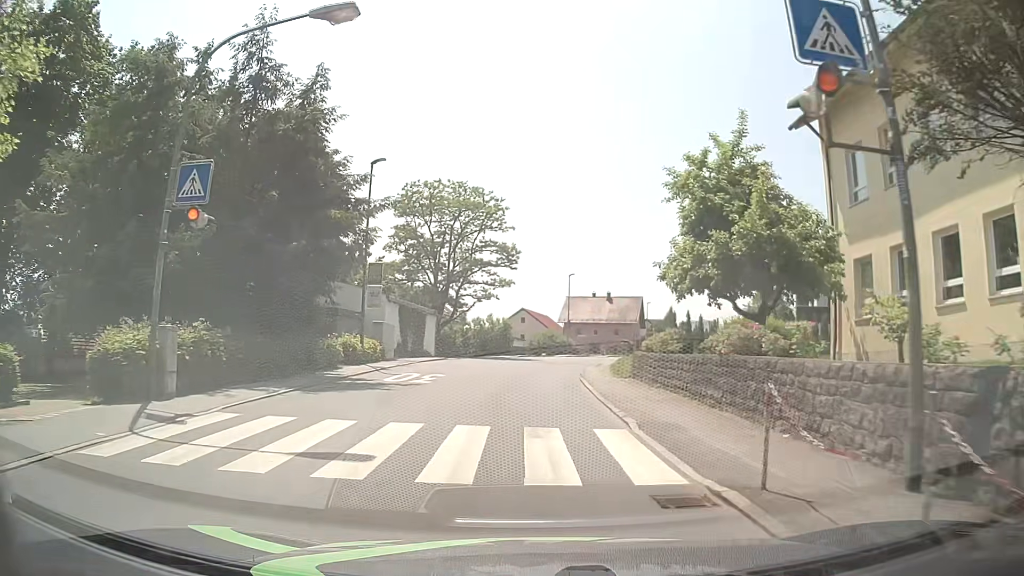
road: tertiary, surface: asphalt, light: Day
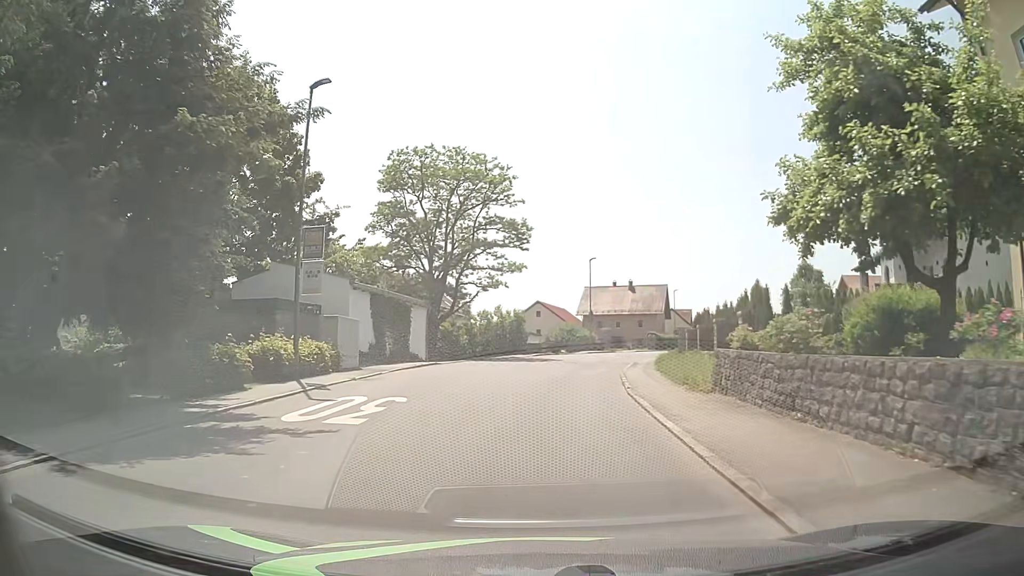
(-0.2, +9.0) m; -3°
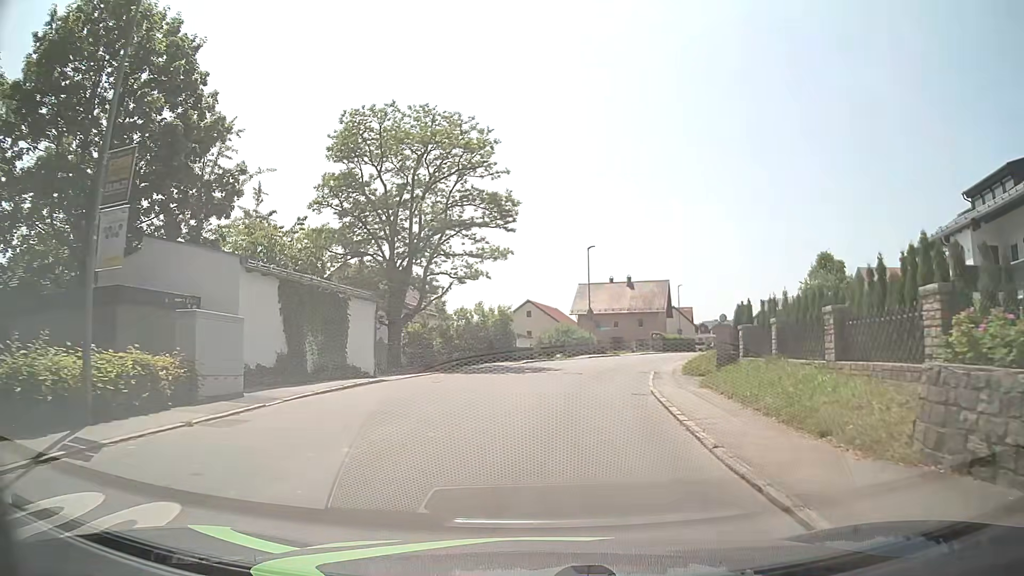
(+0.1, +8.7) m; +1°
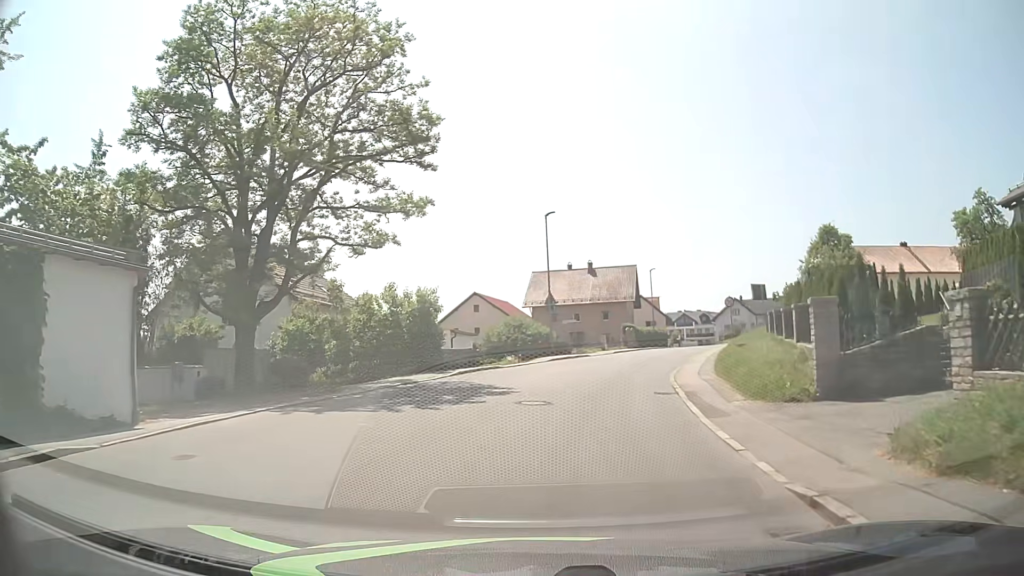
(+0.4, +12.8) m; +4°
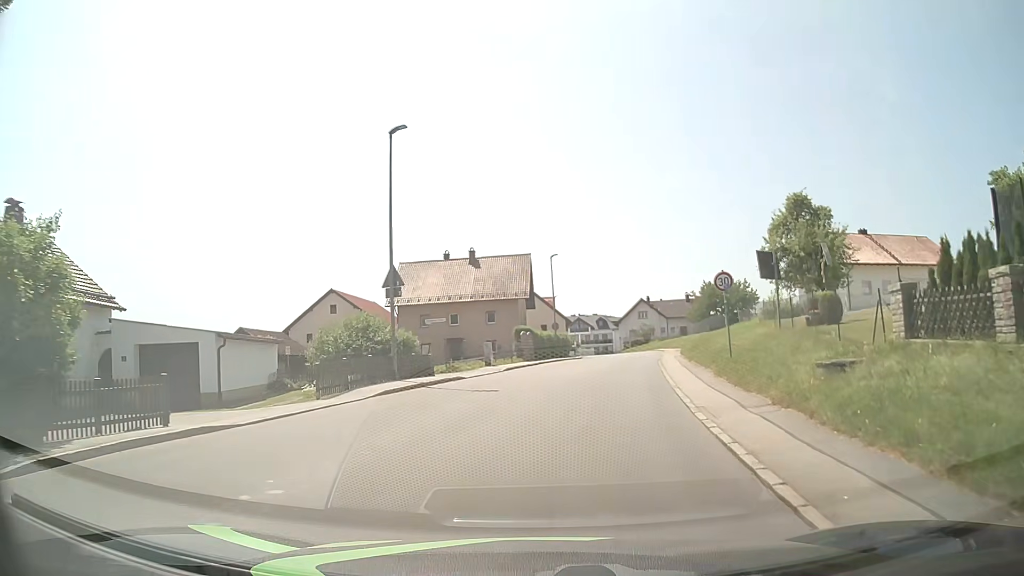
(+1.4, +17.2) m; +9°
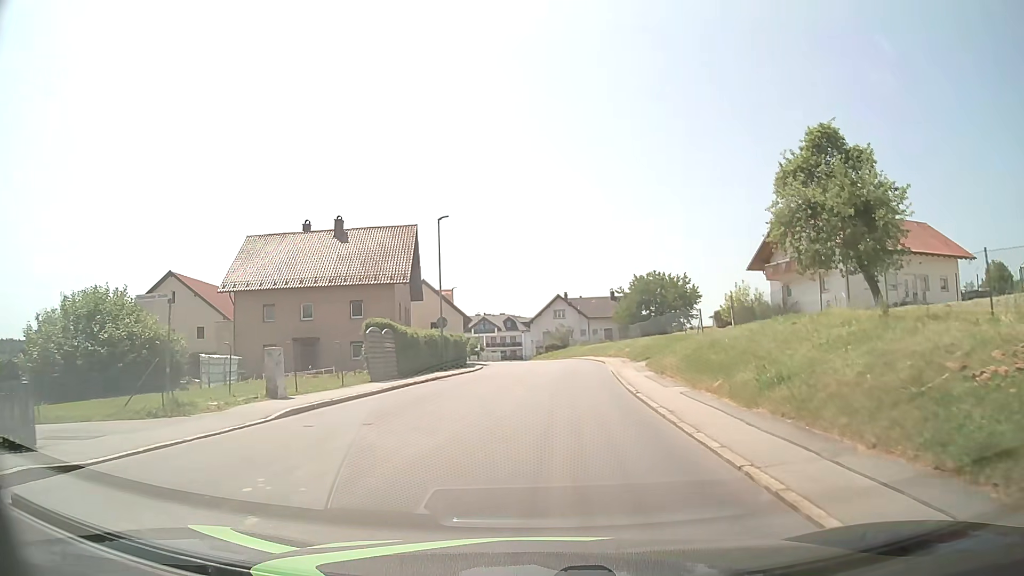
(+1.5, +17.6) m; +8°
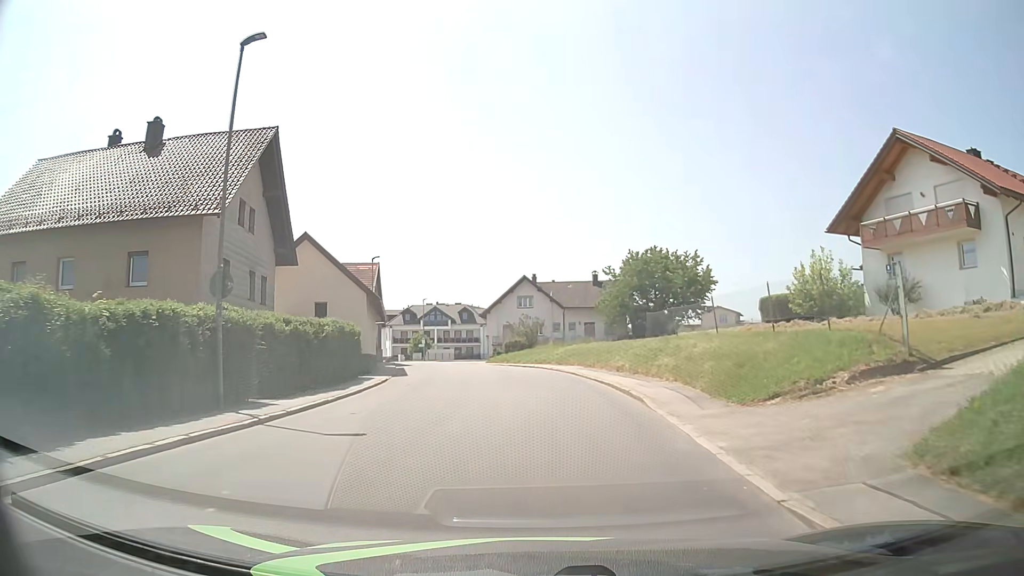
(+0.8, +22.5) m; +3°
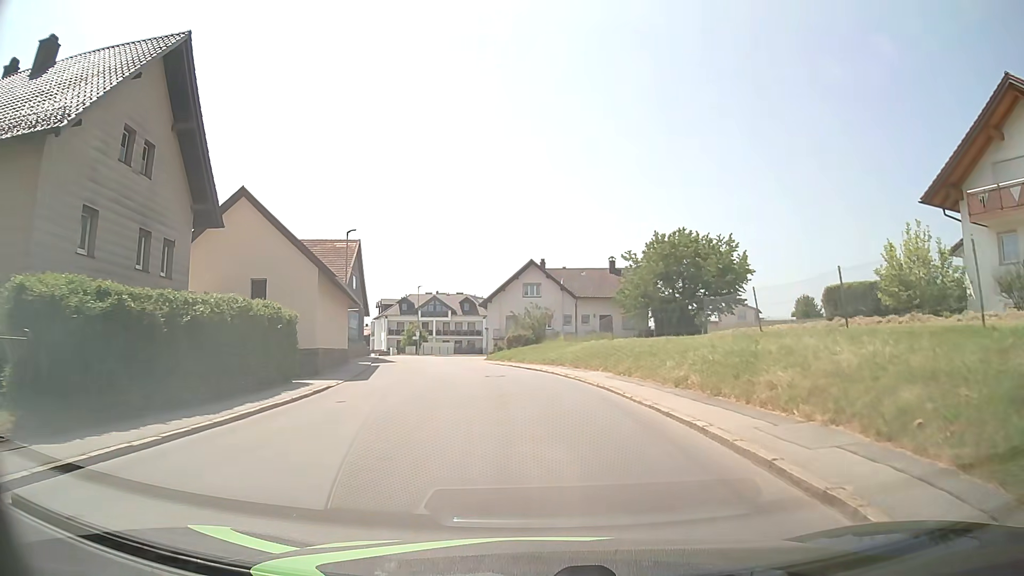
(-0.2, +9.1) m; -1°
(0, +10) (-1, +20) (-3, +30) (-4, +40) (-6, +50) (-7, +59) (-8, +69) (-6, +79) (-4, +89) (-1, +99) m
